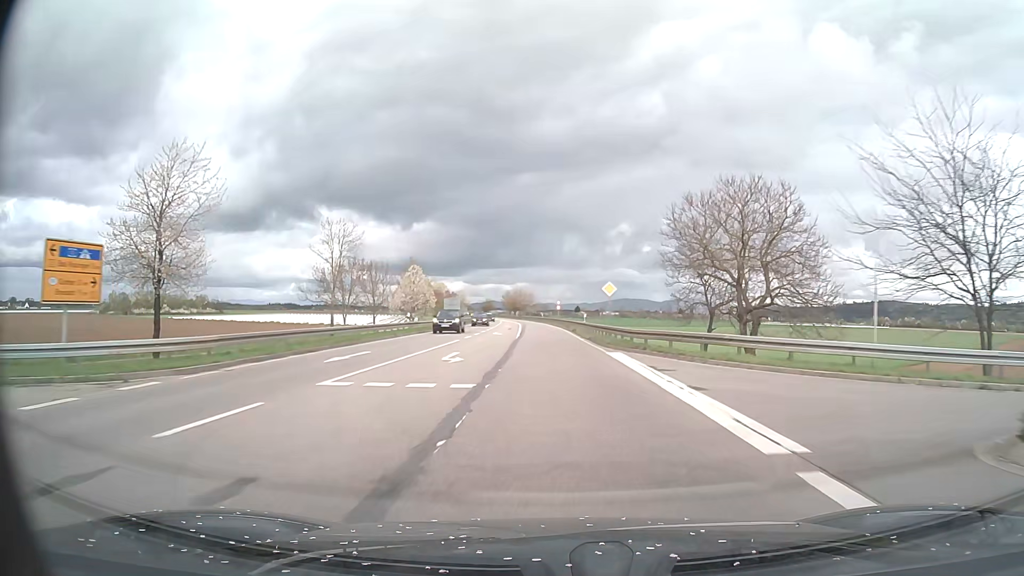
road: primary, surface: asphalt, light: Day
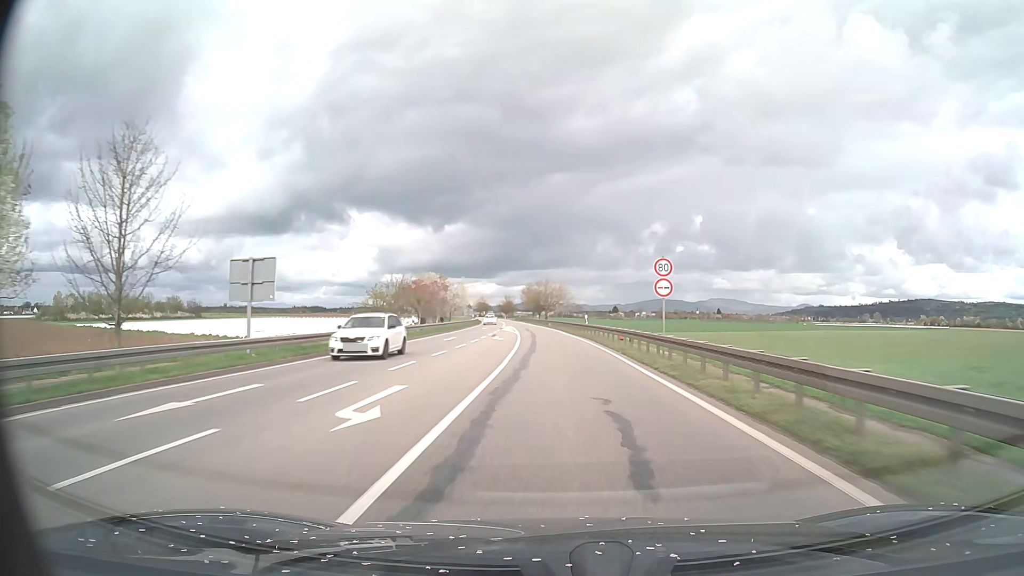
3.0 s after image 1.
(-1.7, +62.6) m; -3°
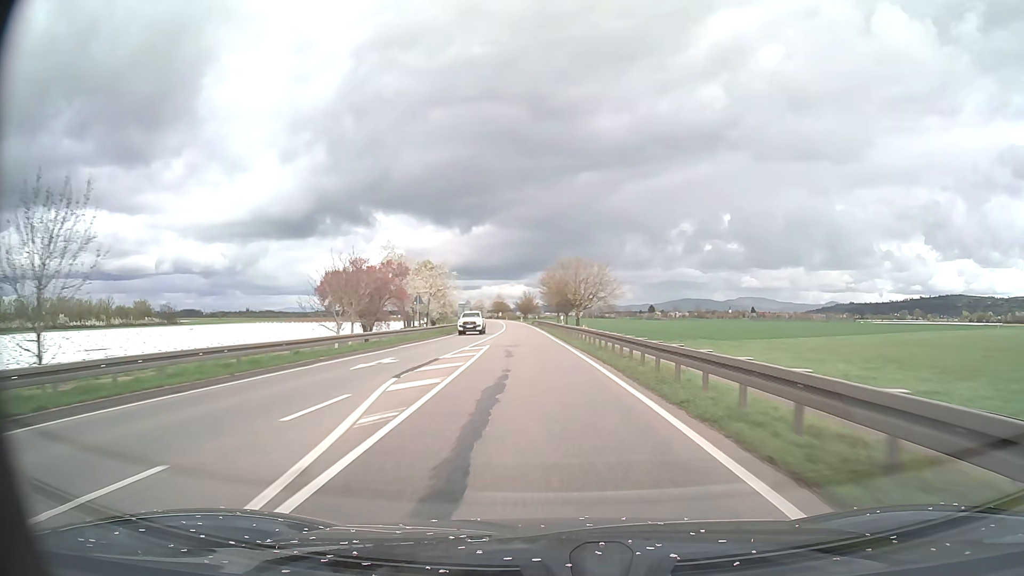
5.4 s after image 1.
(-0.7, +50.2) m; -2°
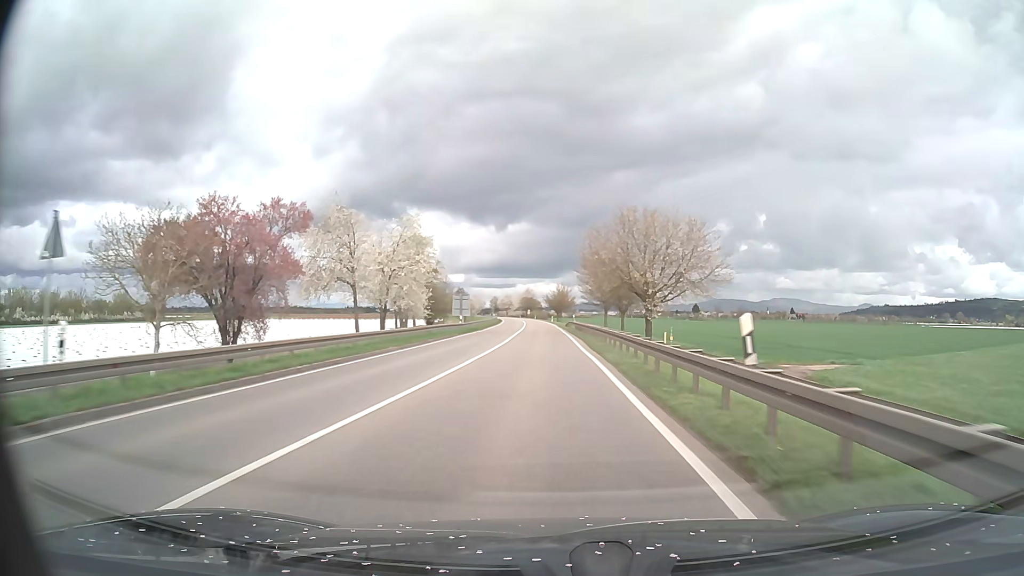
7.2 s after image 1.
(-1.2, +37.6) m; -3°
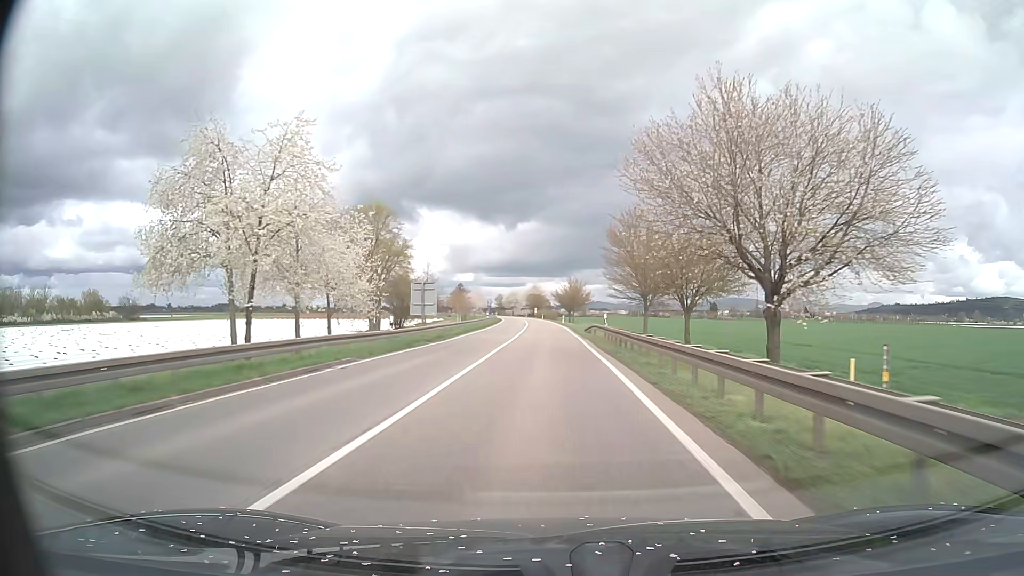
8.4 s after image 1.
(-0.2, +25.1) m; -1°
(0, +10) (0, +20) (0, +30) (0, +40) (-1, +50) (-1, +60) (-1, +70) (-2, +80) (-2, +90) (-2, +100) m
